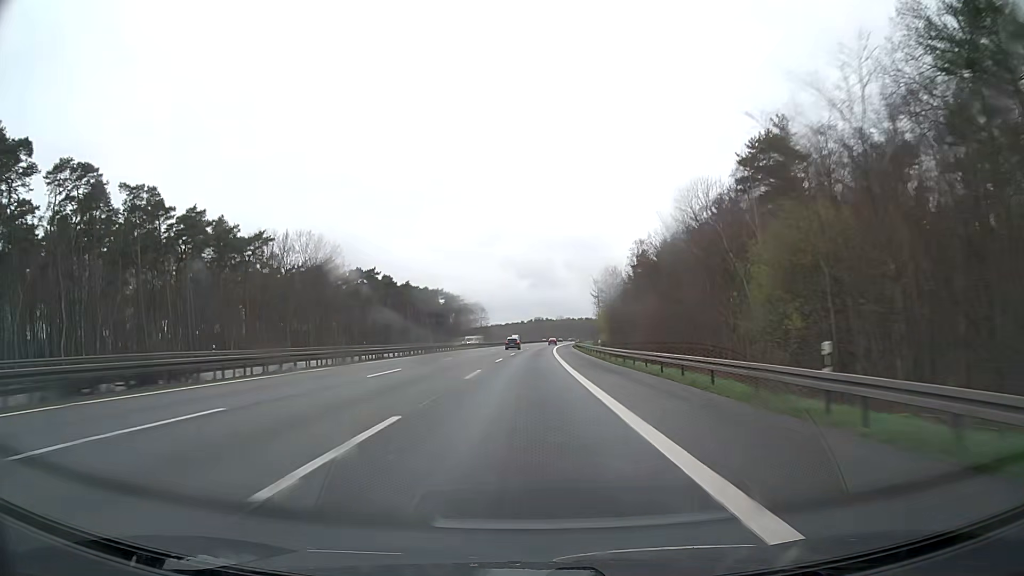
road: motorway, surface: asphalt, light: Day
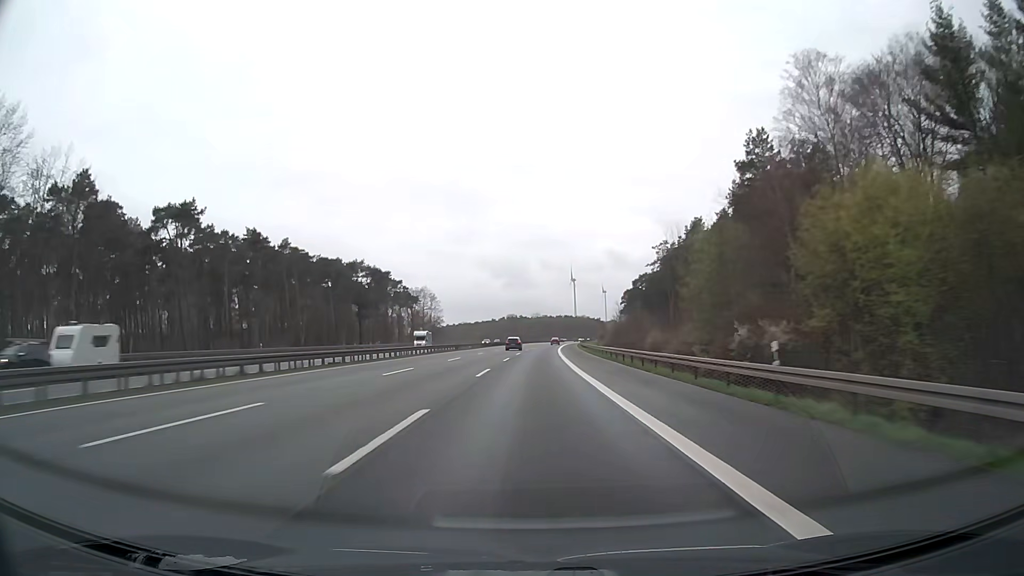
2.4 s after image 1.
(+1.1, +89.0) m; +2°
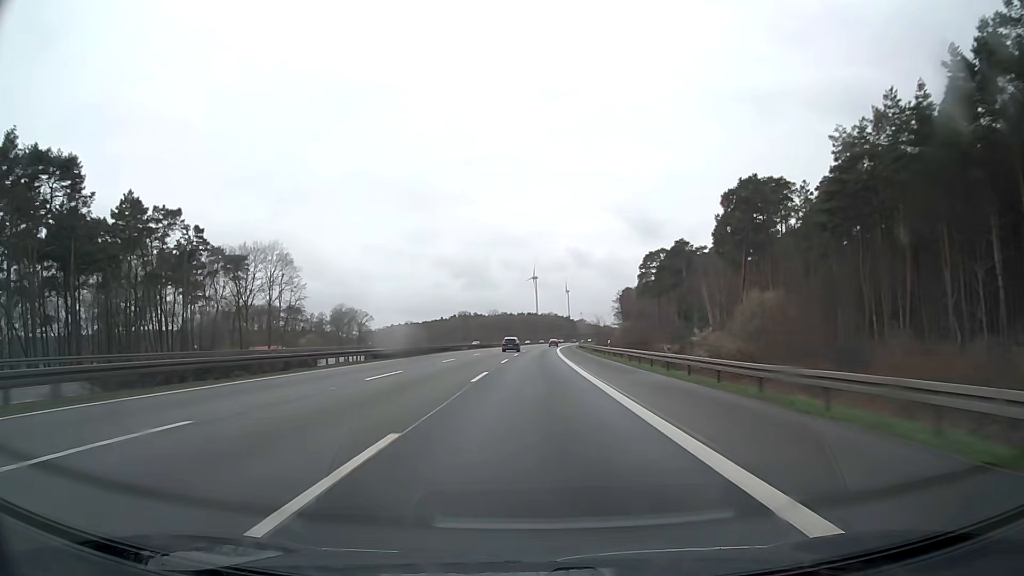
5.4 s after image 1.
(+3.2, +111.1) m; +3°
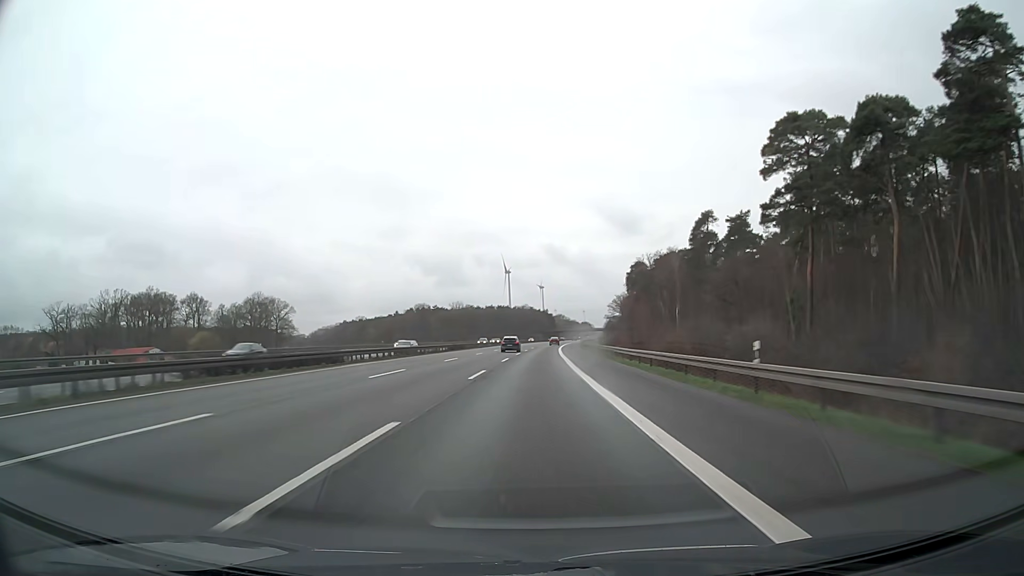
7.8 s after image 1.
(+2.3, +88.9) m; +2°
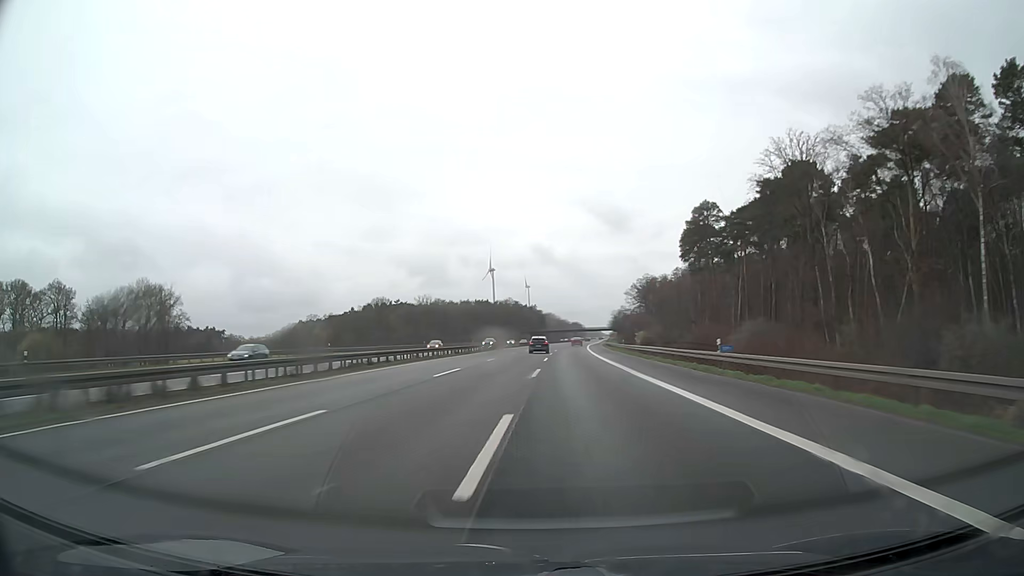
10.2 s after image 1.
(+0.8, +89.0) m; +1°
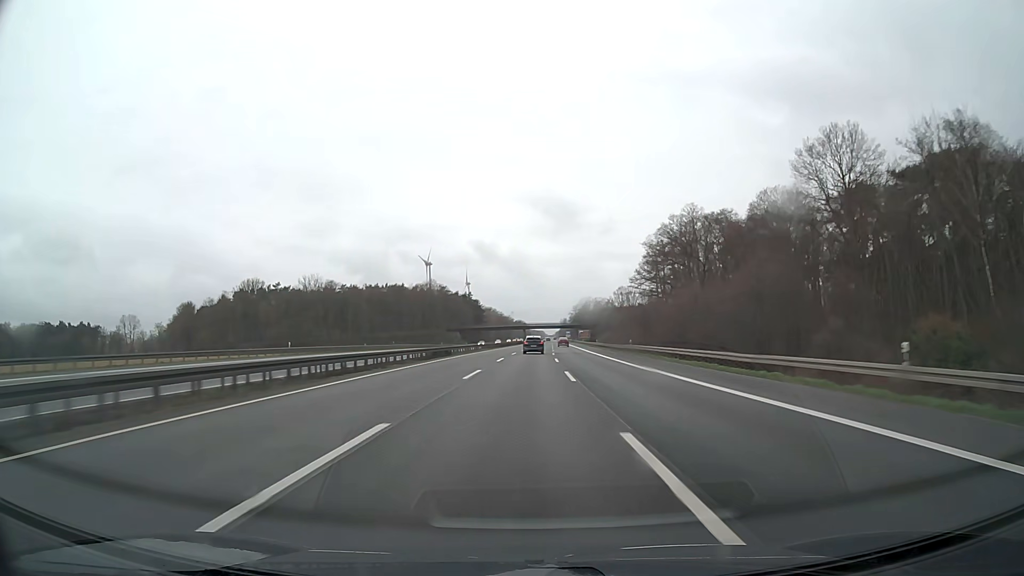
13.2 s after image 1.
(+4.0, +109.9) m; +5°
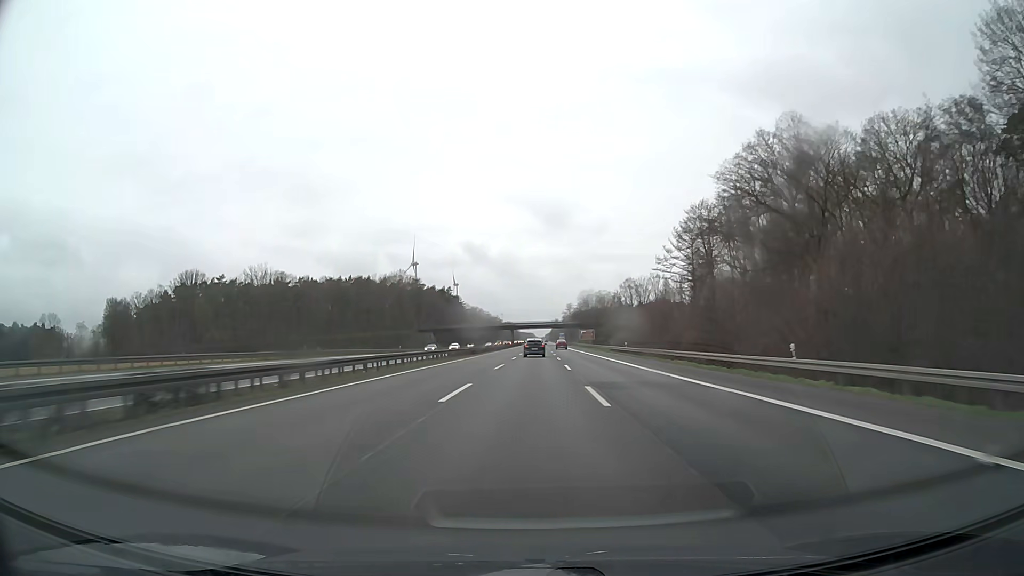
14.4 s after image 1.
(+0.3, +43.7) m; +1°
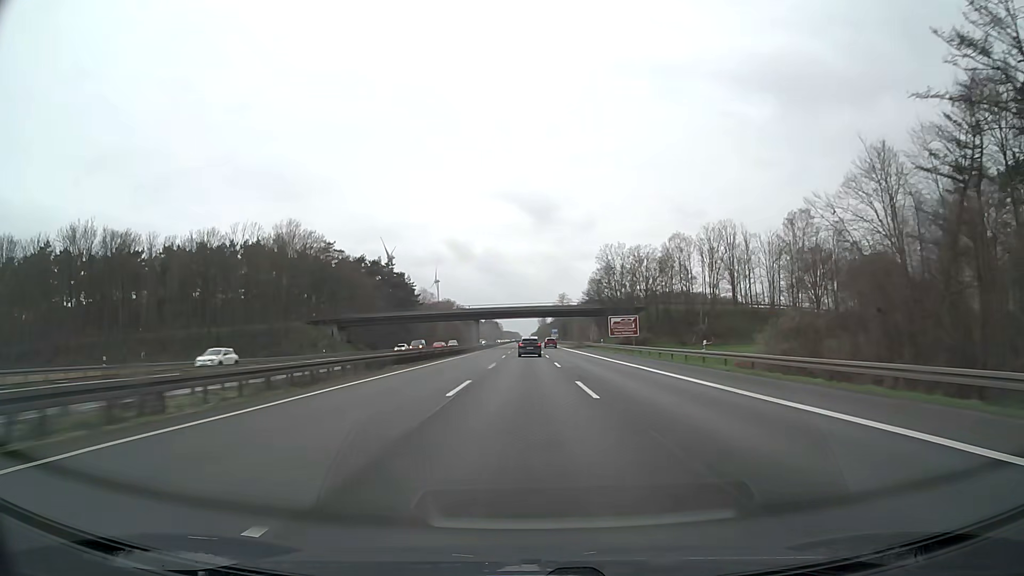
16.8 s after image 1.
(+1.5, +88.8) m; +1°
(0, +10) (0, +20) (0, +30) (0, +40) (0, +50) (0, +60) (0, +70) (0, +80) (0, +90) (0, +100) m
